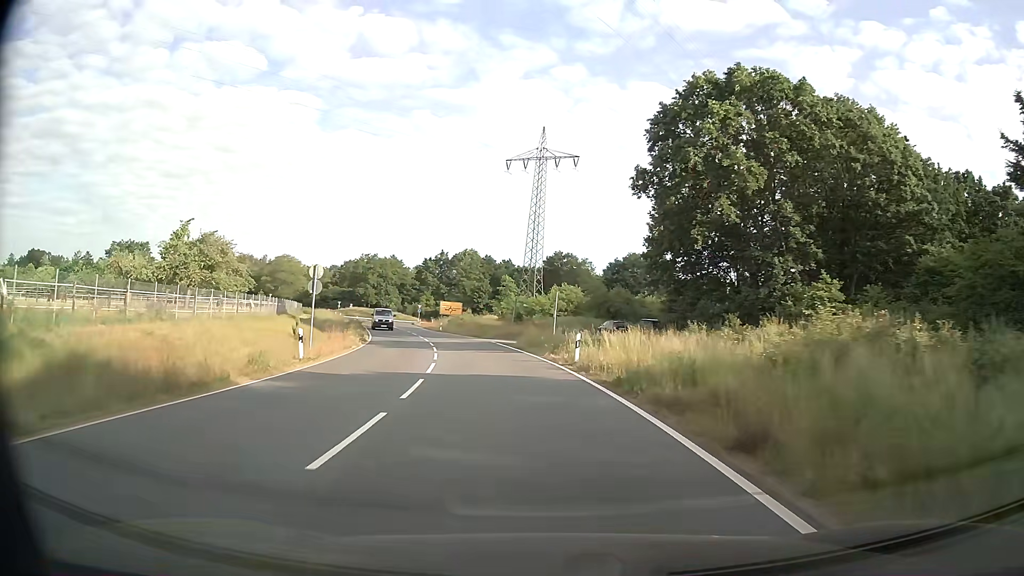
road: secondary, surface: asphalt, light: Day
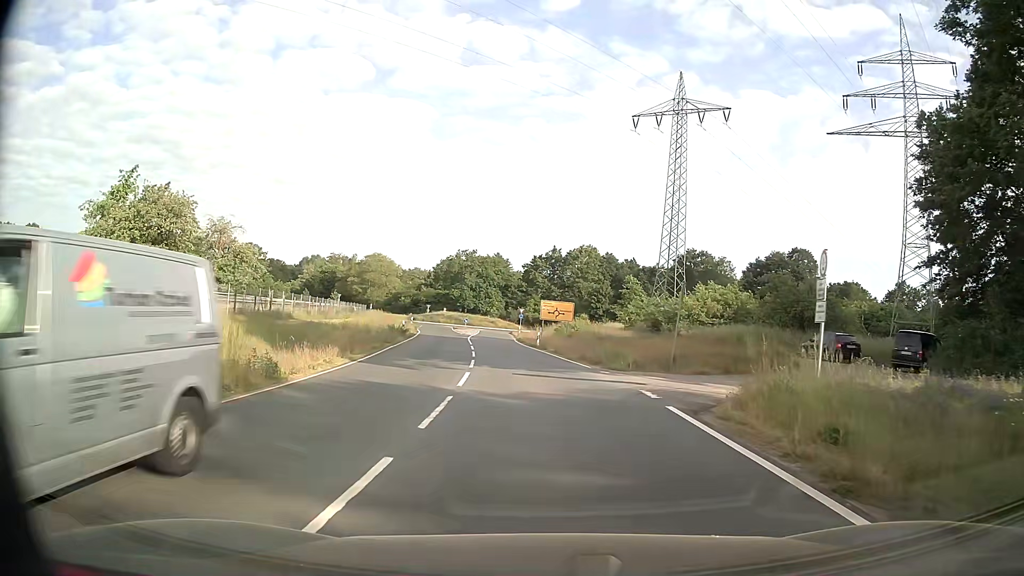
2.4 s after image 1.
(-2.5, +25.9) m; -11°
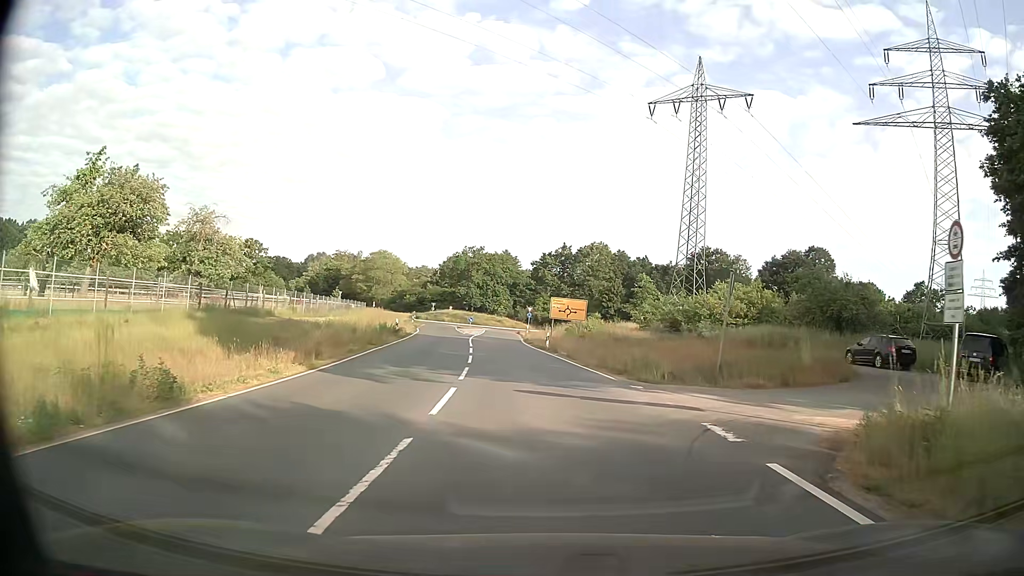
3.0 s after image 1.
(0.0, +4.6) m; -1°
